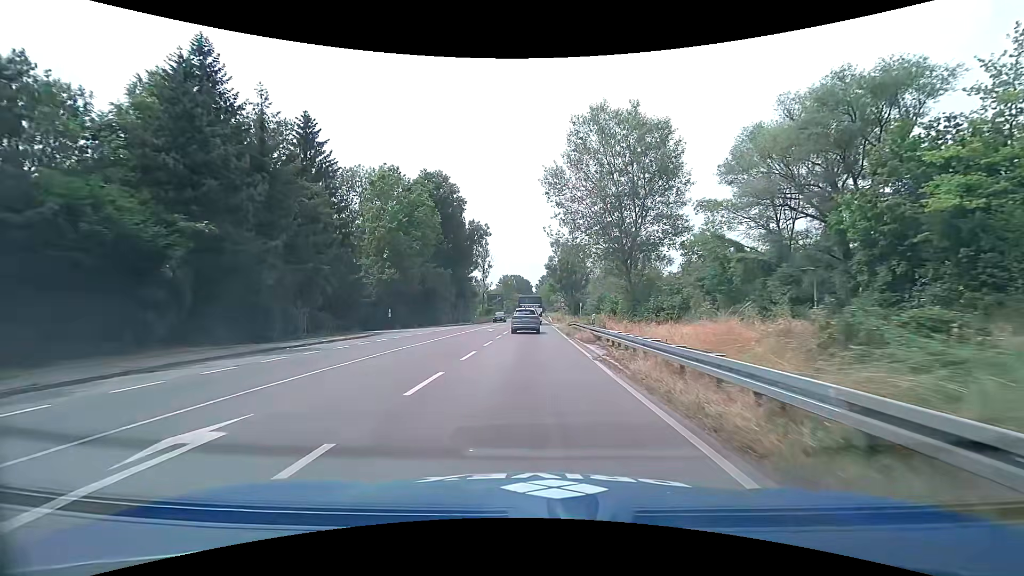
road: primary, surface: asphalt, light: Day
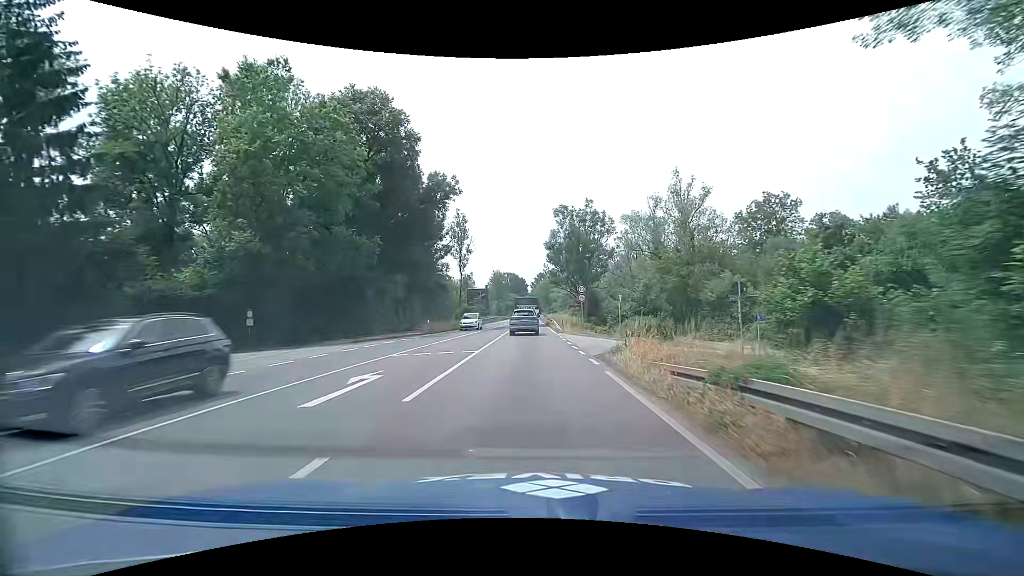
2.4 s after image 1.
(+0.1, +30.5) m; 0°
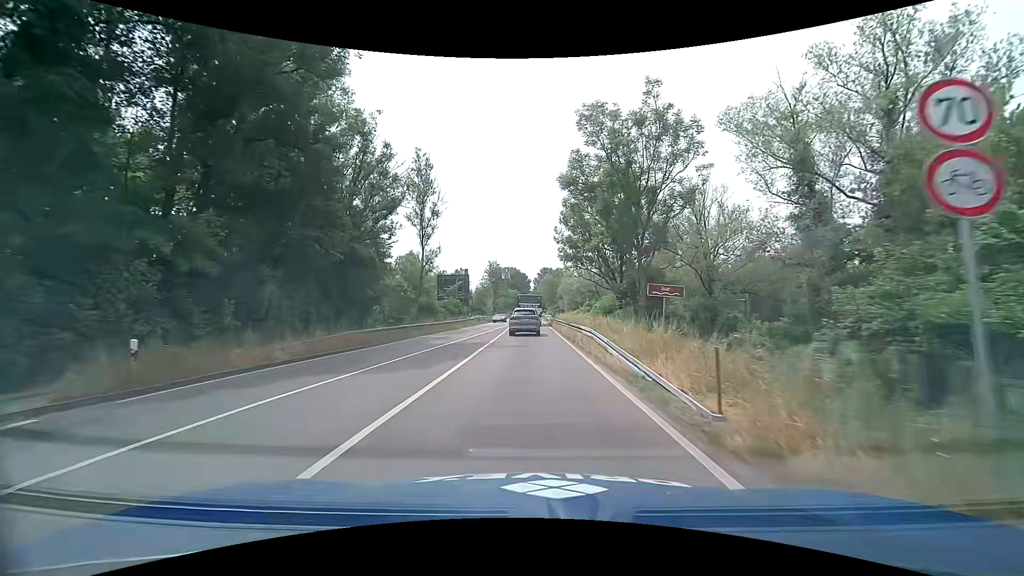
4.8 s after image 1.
(+0.1, +31.4) m; 0°
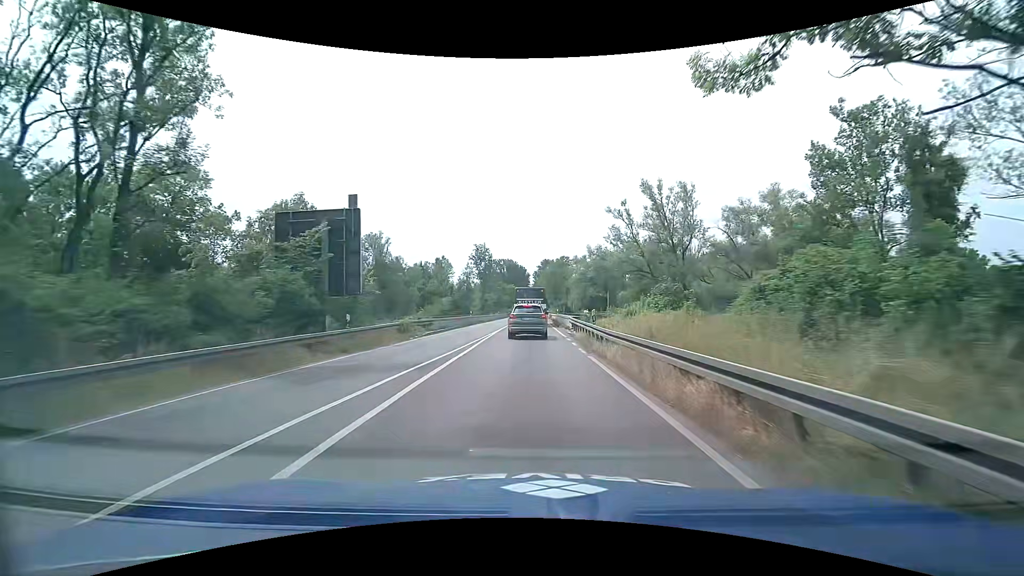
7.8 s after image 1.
(-0.1, +39.3) m; 0°
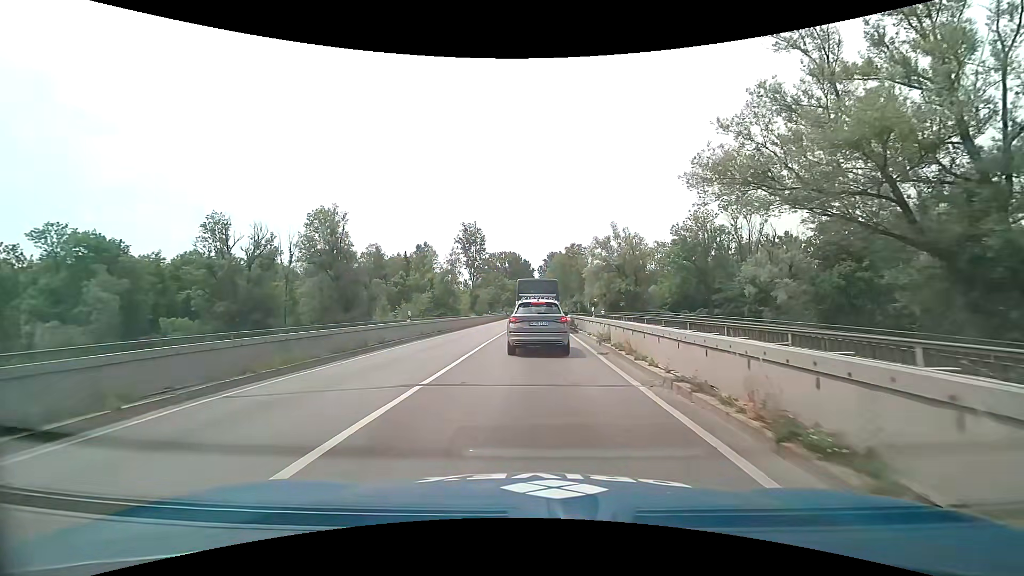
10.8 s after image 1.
(-0.2, +30.8) m; -1°
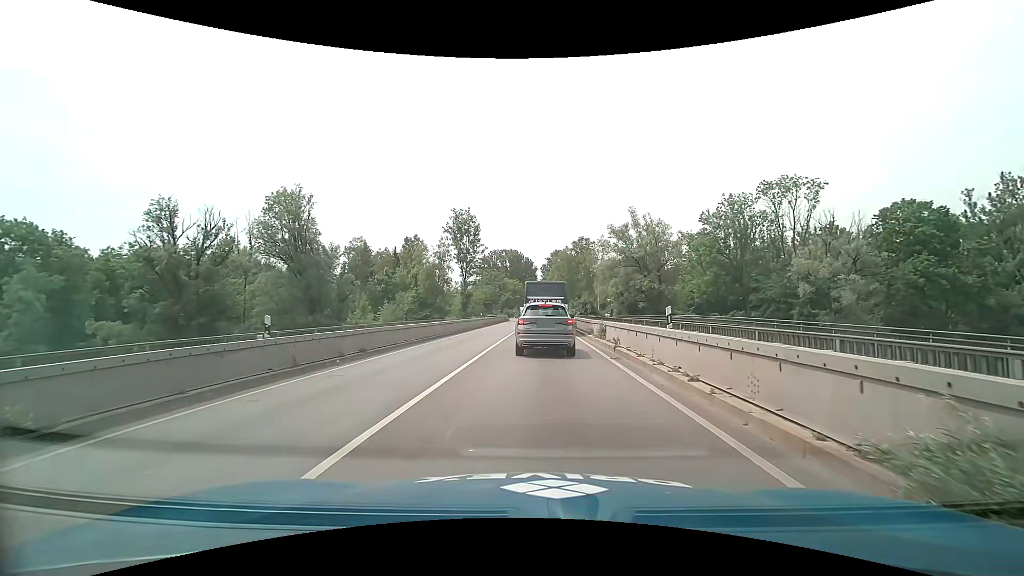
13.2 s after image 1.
(0.0, +14.9) m; 0°
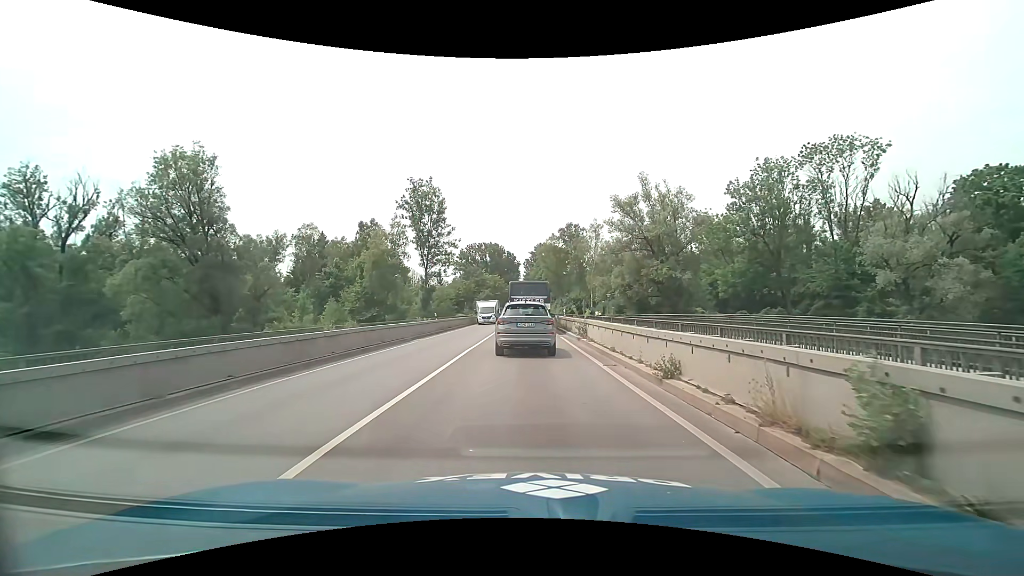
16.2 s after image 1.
(+0.3, +18.8) m; +2°
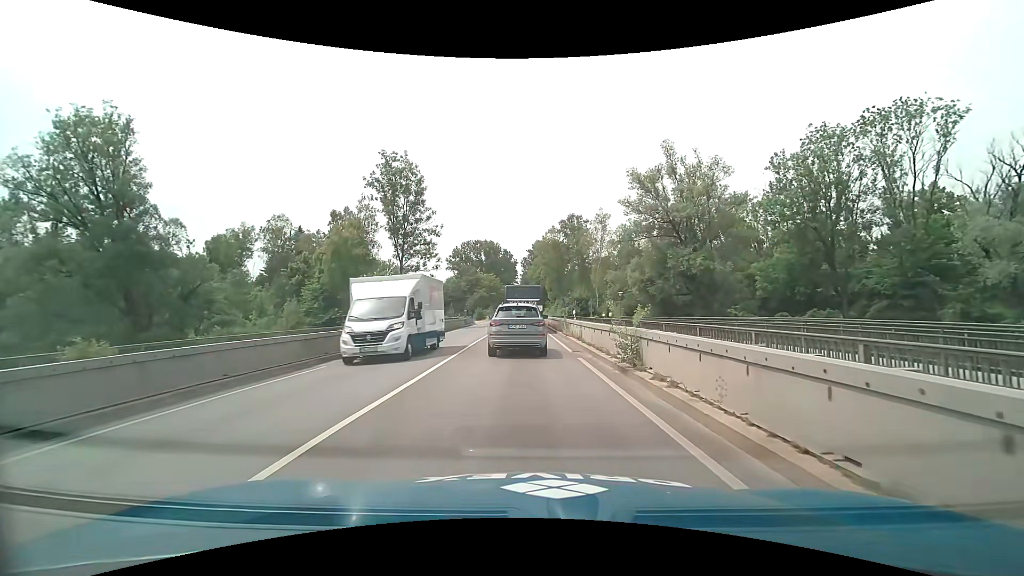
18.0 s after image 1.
(0.0, +11.7) m; 0°
(0, +10) (0, +20) (0, +30) (-1, +40) (-1, +50) (-1, +60) (-1, +70) (-2, +80) (-2, +90) (-2, +100) m
